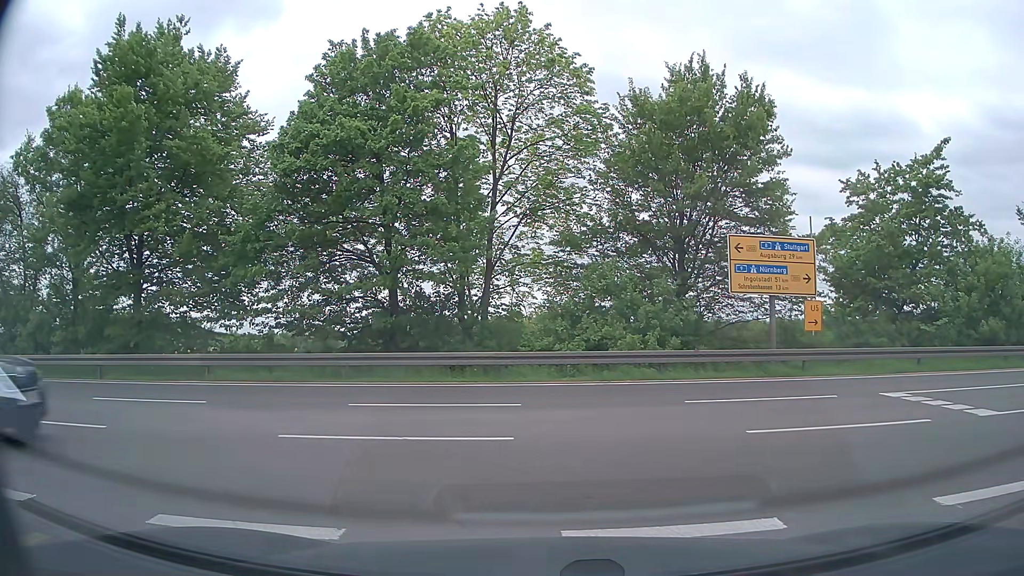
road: secondary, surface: asphalt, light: Day
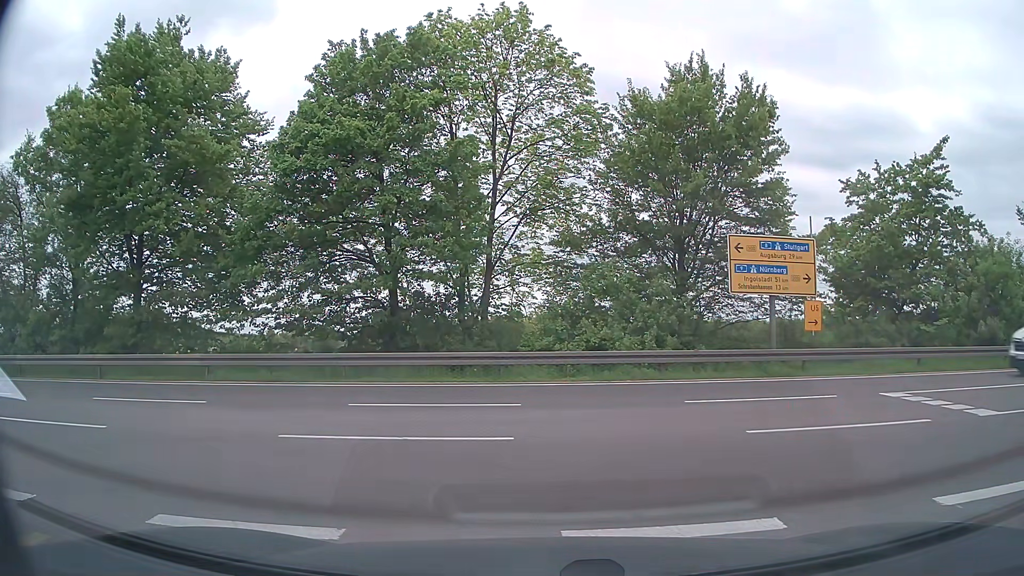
(0.0, 0.0) m; 0°
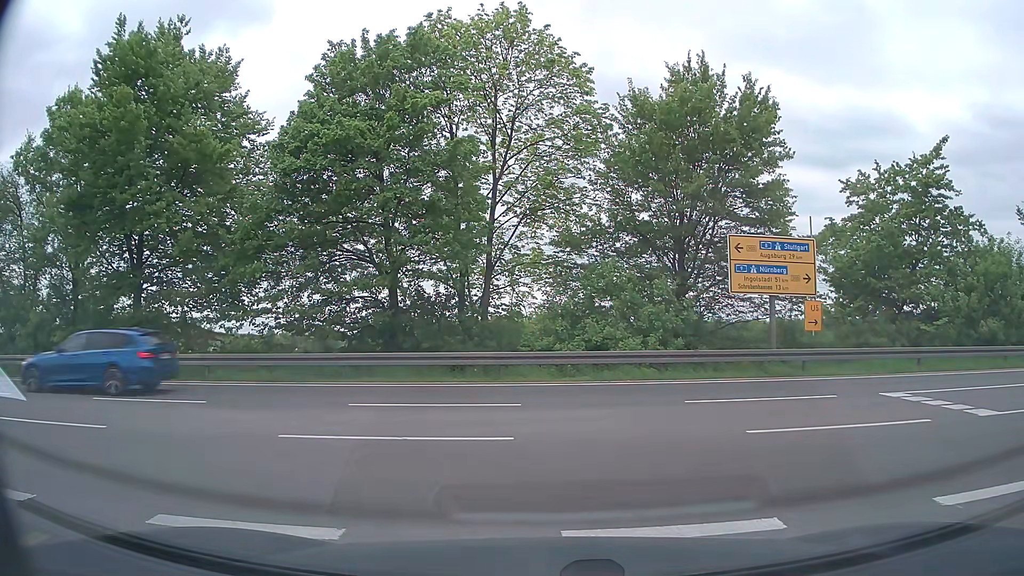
(0.0, 0.0) m; 0°
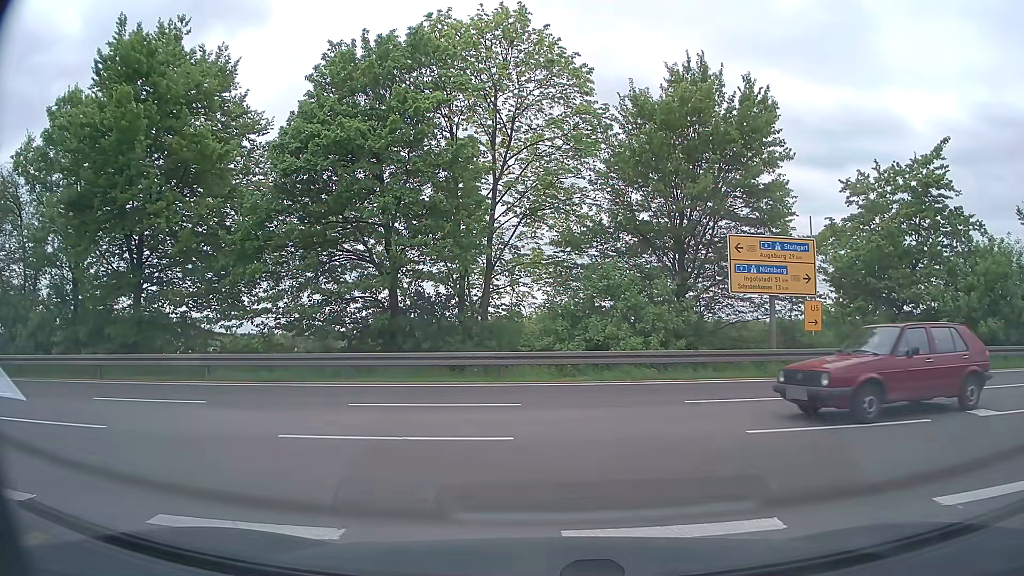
(0.0, 0.0) m; 0°
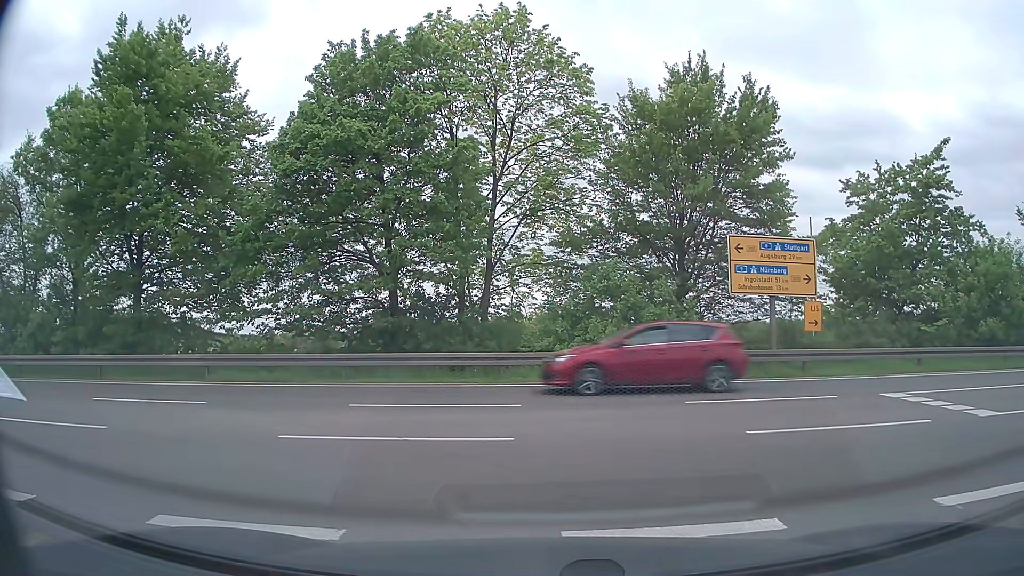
(0.0, 0.0) m; 0°
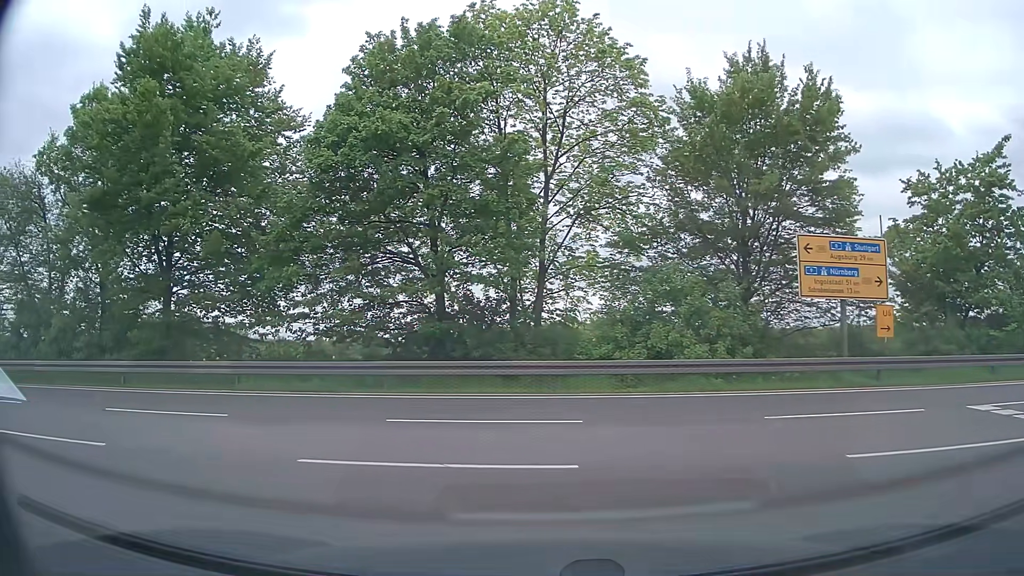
(-0.1, +1.6) m; -5°
